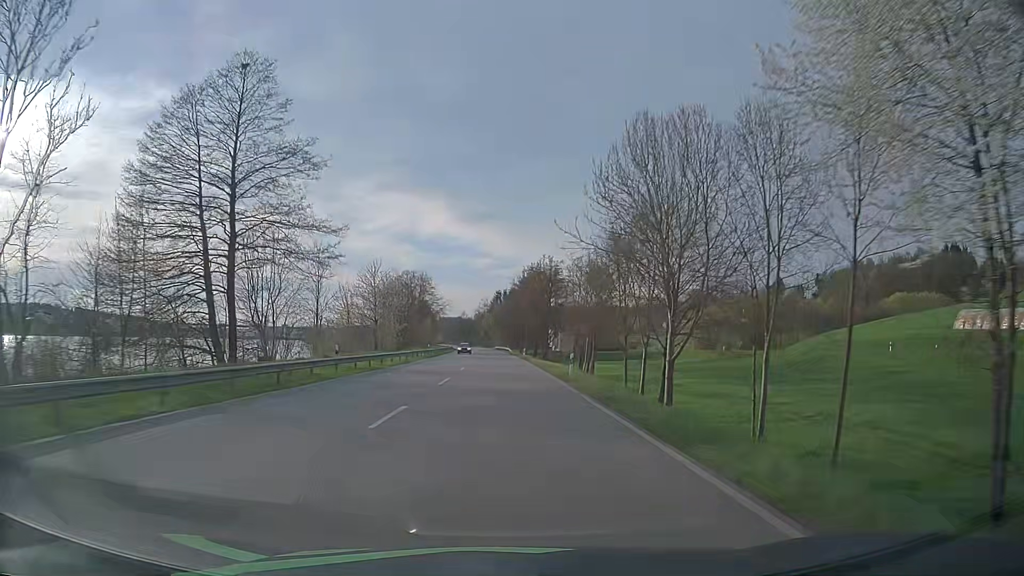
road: primary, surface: asphalt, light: Day
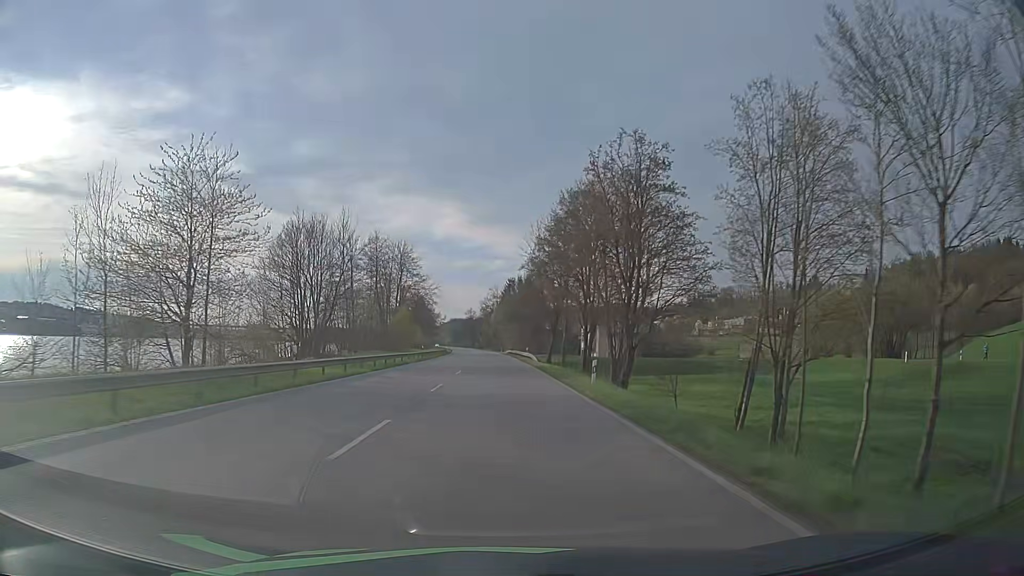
(-0.6, +50.6) m; -1°
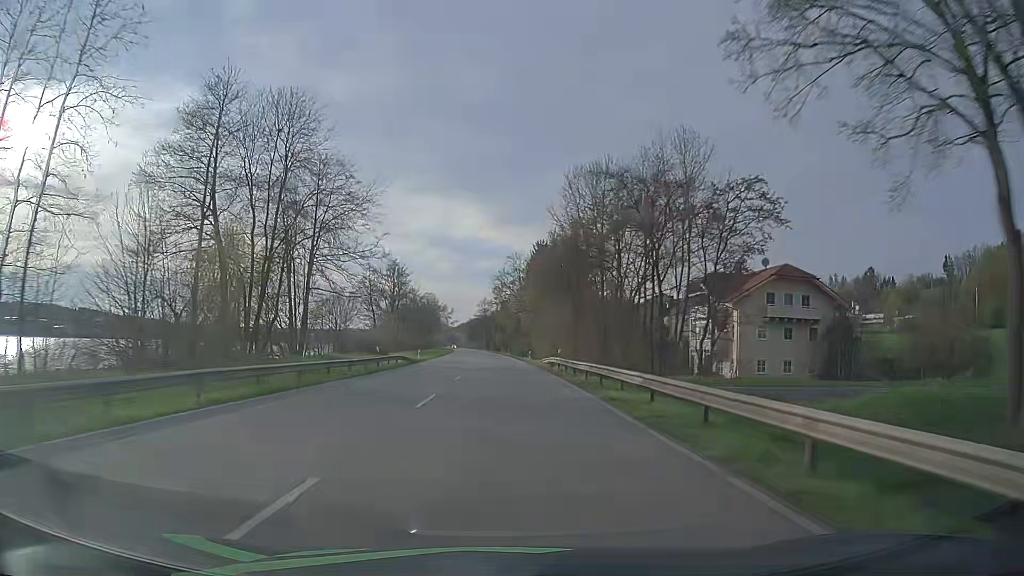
(-0.8, +65.2) m; -2°
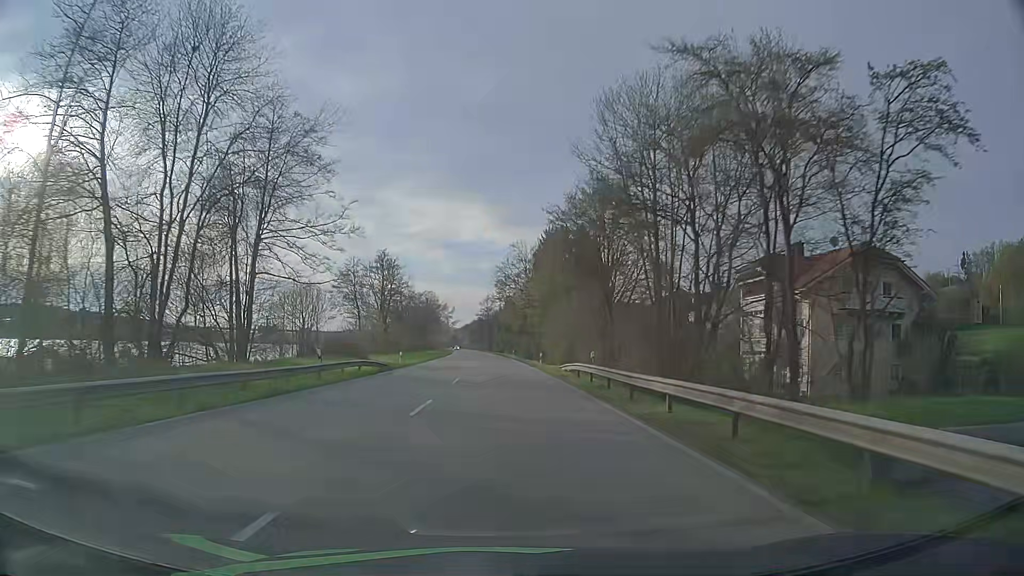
(0.0, +13.3) m; 0°
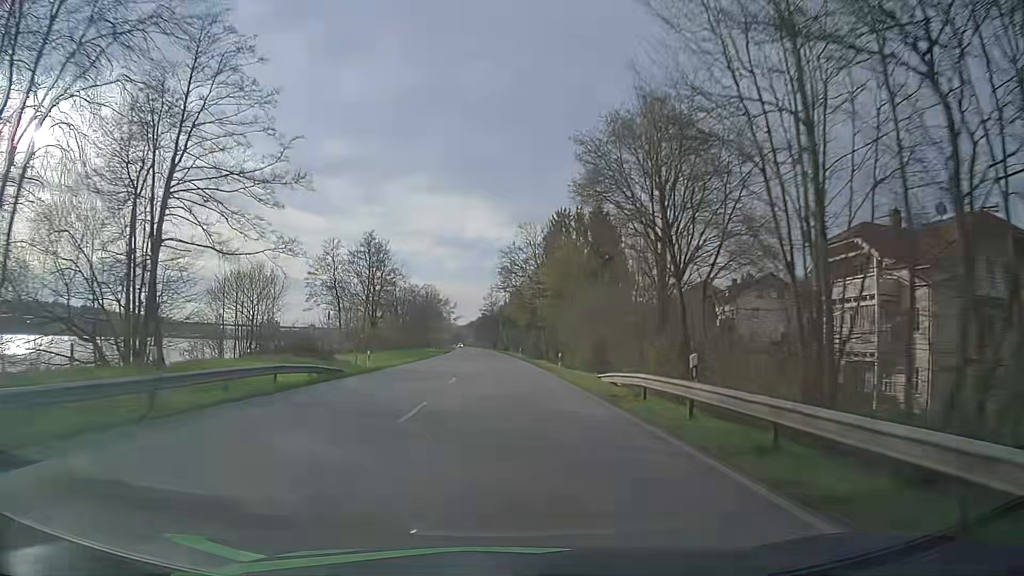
(-0.1, +13.4) m; -1°
(0, +10) (0, +20) (0, +30) (0, +40) (-1, +50) (-1, +60) (-1, +70) (-2, +80) (-2, +90) (-2, +100) m
